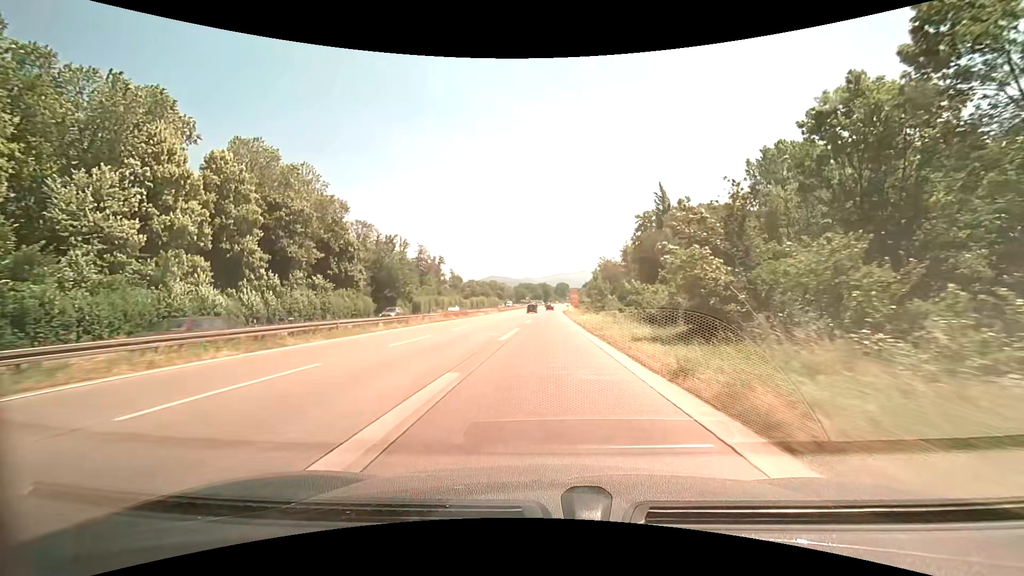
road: trunk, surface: asphalt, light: Day
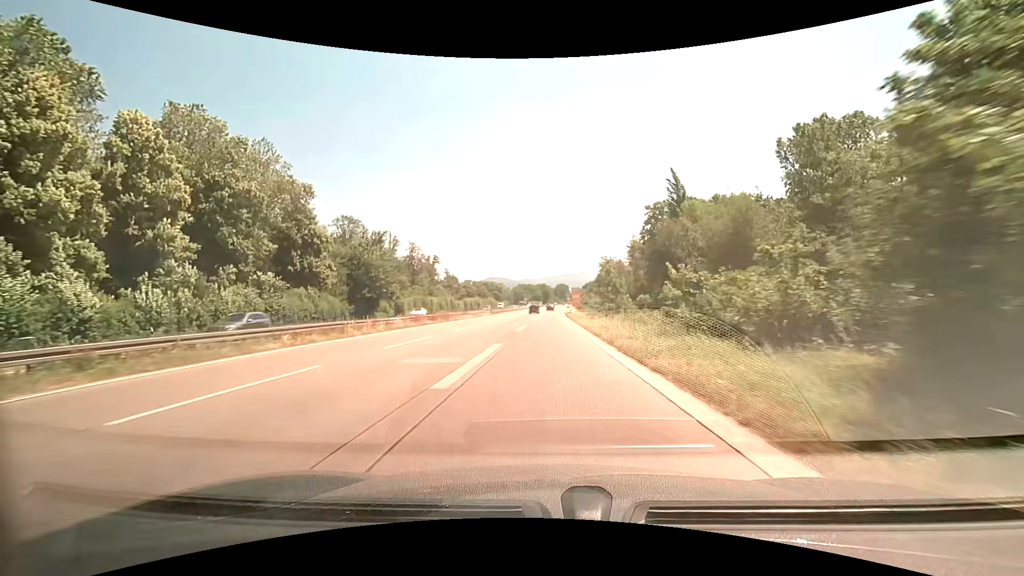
(0.0, +11.9) m; 0°
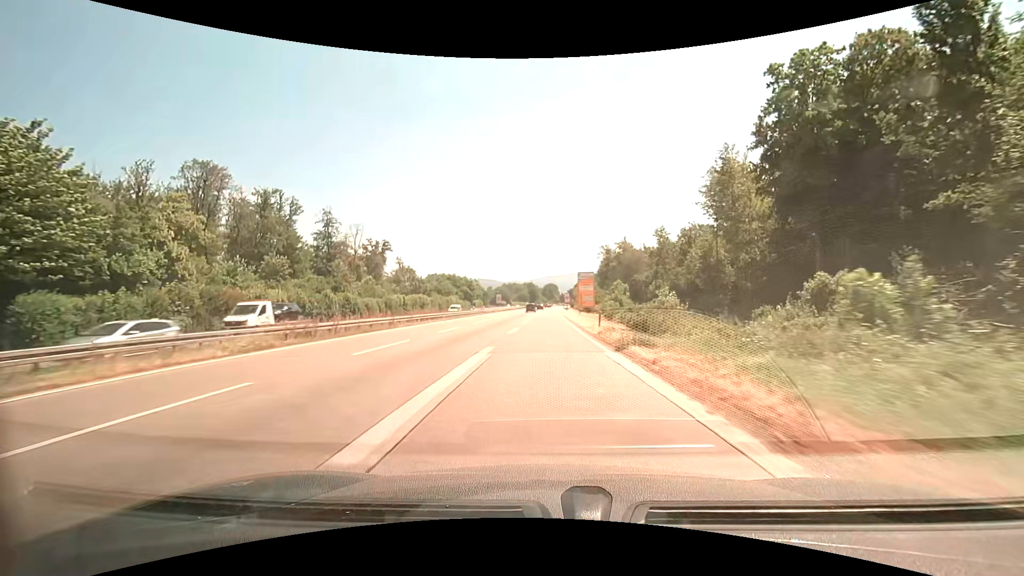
(+0.9, +64.1) m; +1°
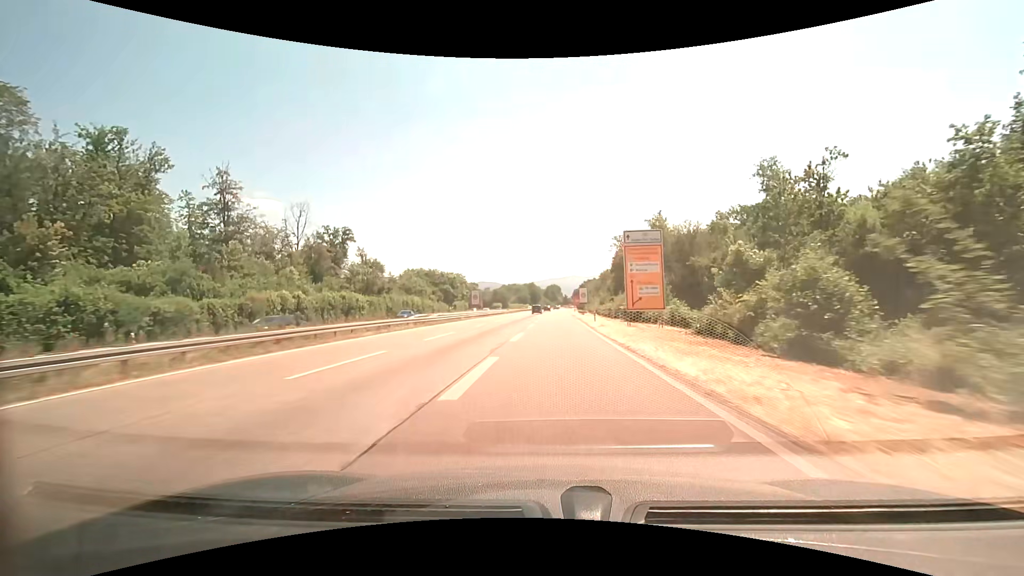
(0.0, +41.1) m; 0°
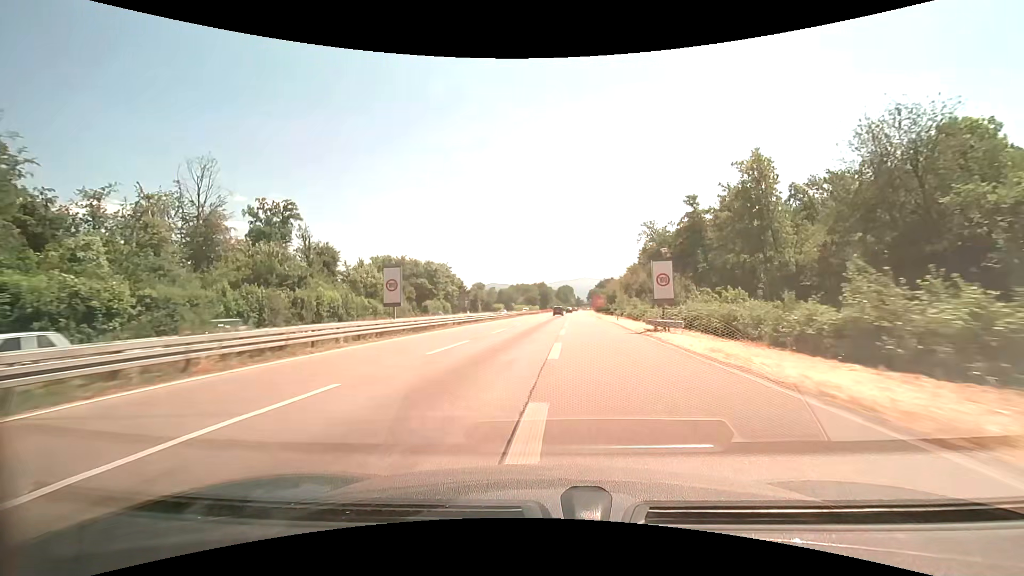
(-0.4, +42.3) m; -1°
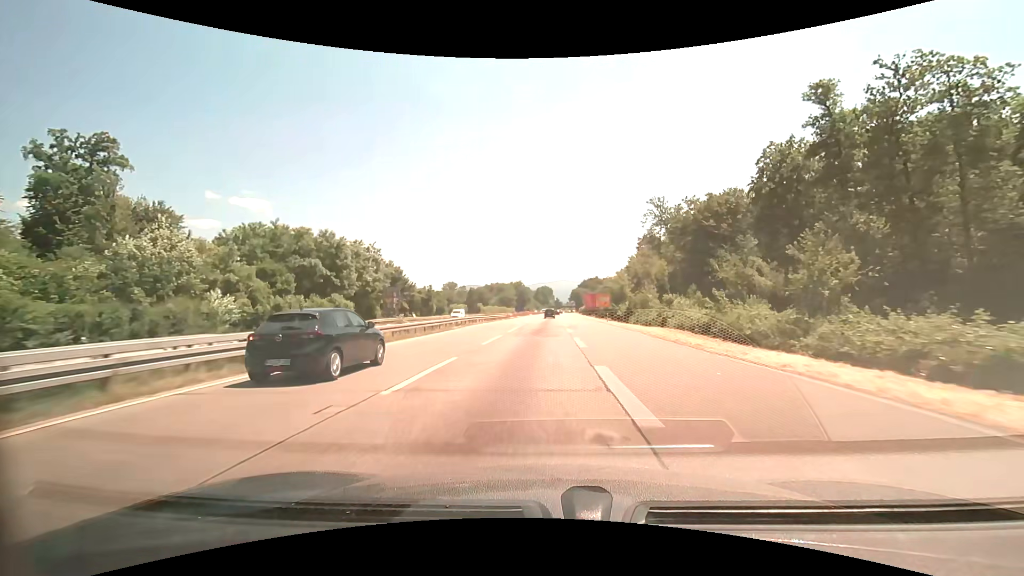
(+0.6, +43.3) m; +2°
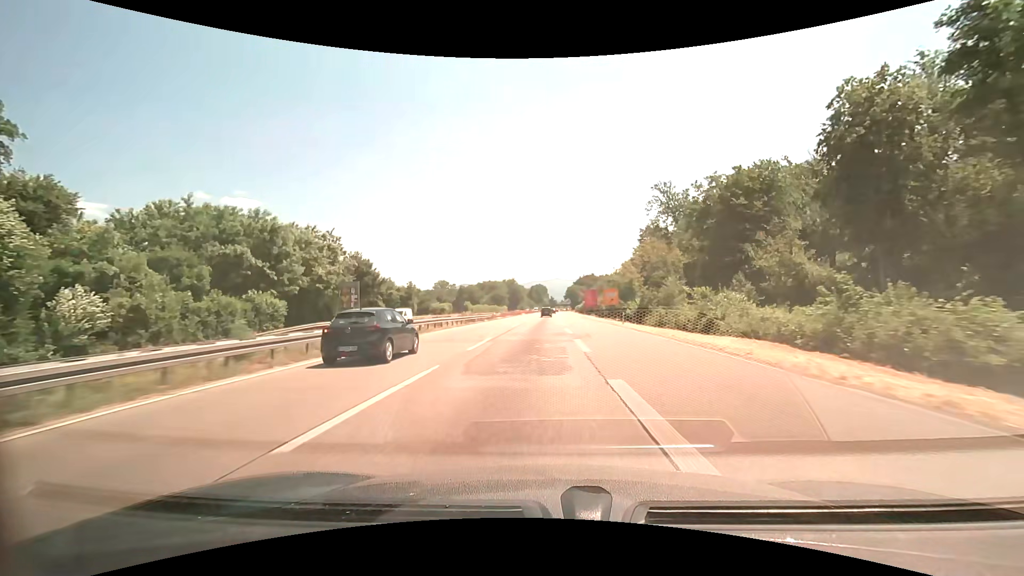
(+0.1, +14.6) m; +1°
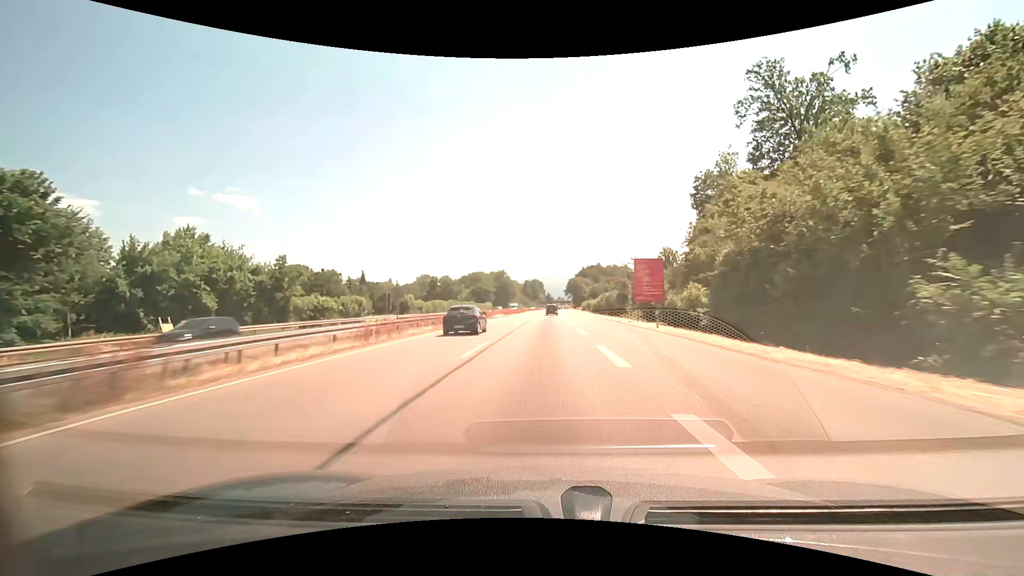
(+0.2, +59.0) m; +1°
(0, +10) (0, +20) (0, +30) (0, +40) (0, +50) (0, +60) (0, +70) (0, +80) (+1, +90) (+1, +100) m
